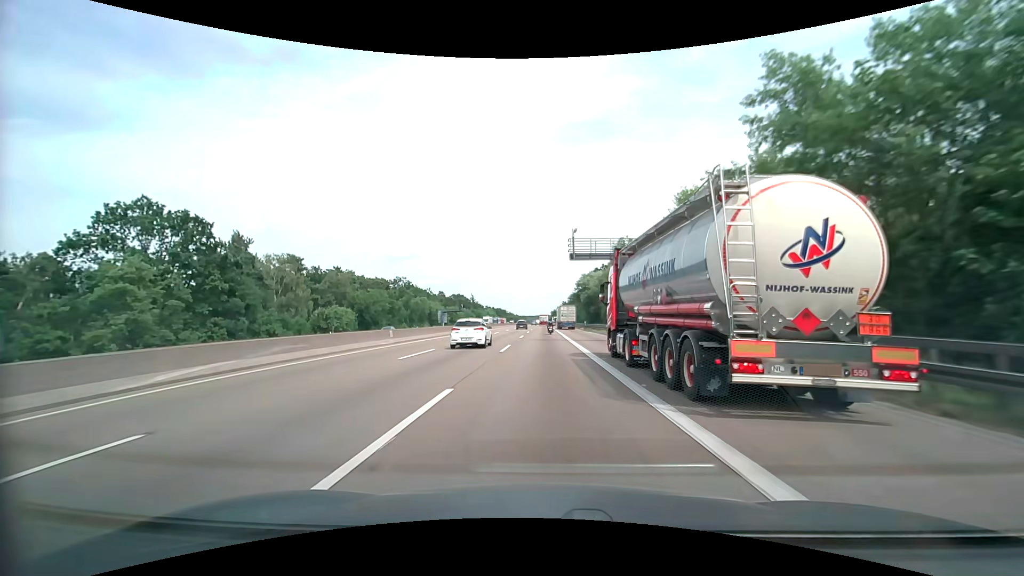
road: motorway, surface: asphalt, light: Day
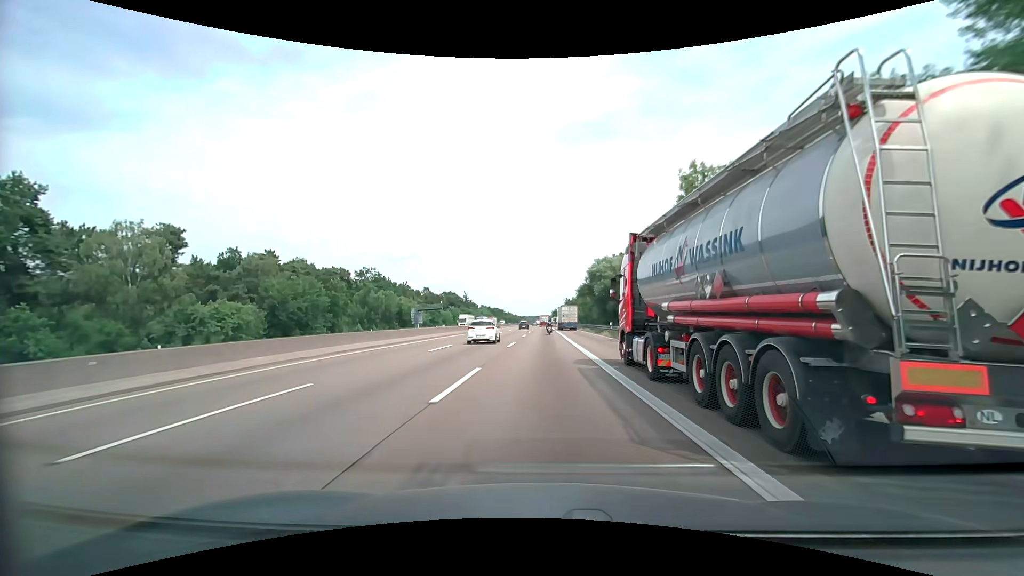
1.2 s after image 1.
(0.0, +31.0) m; 0°
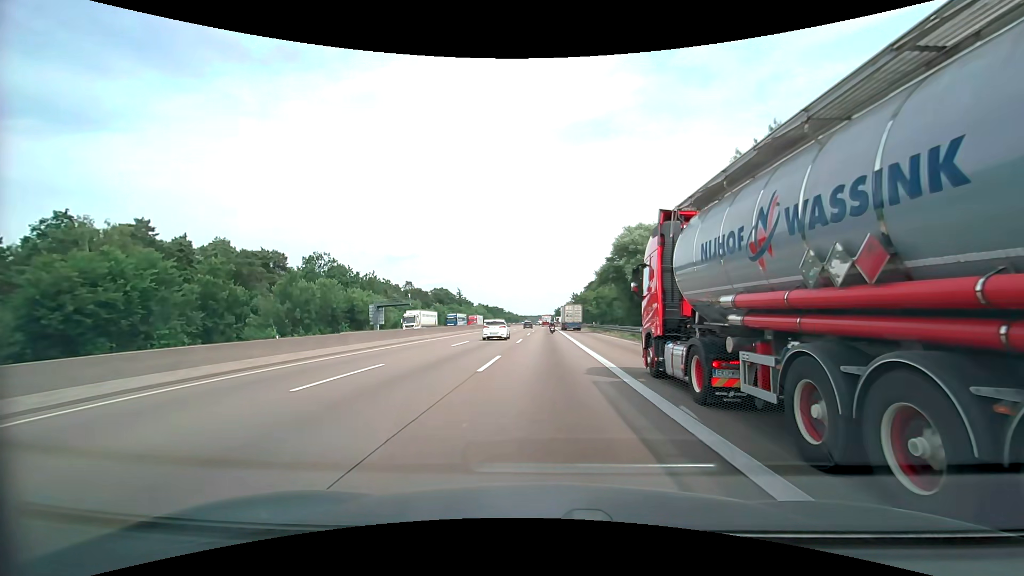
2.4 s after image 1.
(-0.3, +31.0) m; -1°
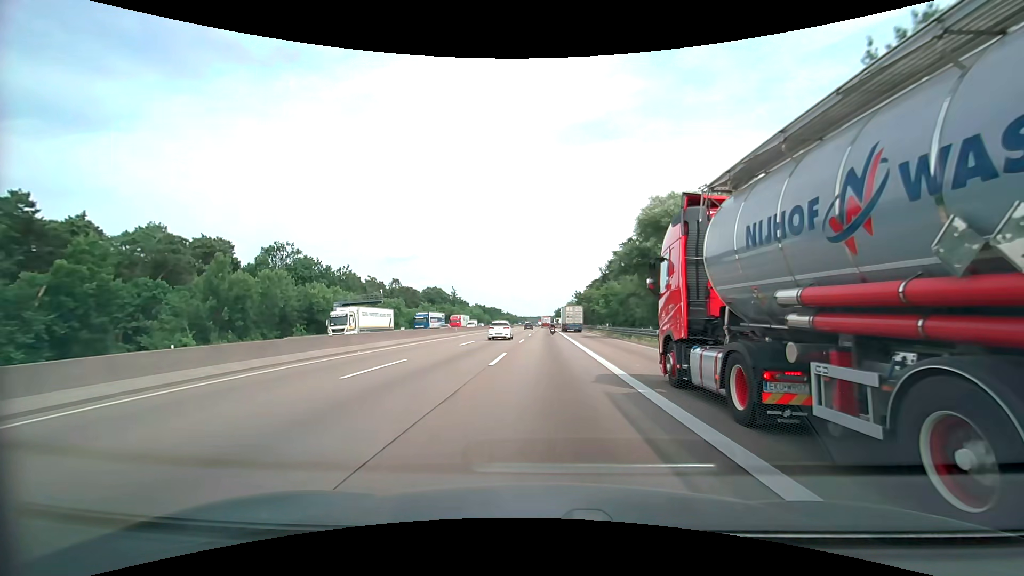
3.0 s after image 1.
(+0.1, +15.5) m; 0°
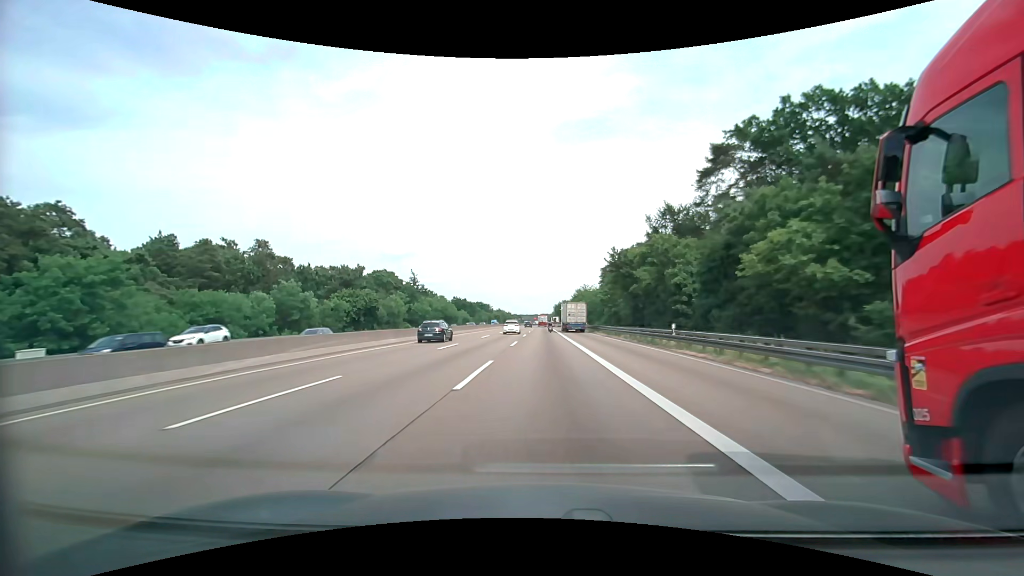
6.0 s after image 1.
(0.0, +77.6) m; 0°
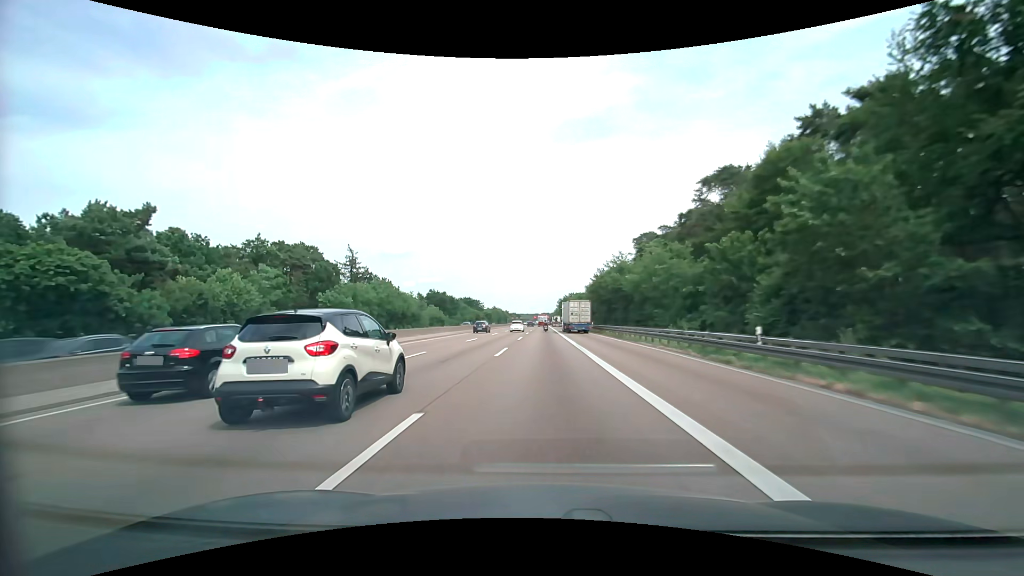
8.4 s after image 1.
(+0.1, +62.1) m; 0°
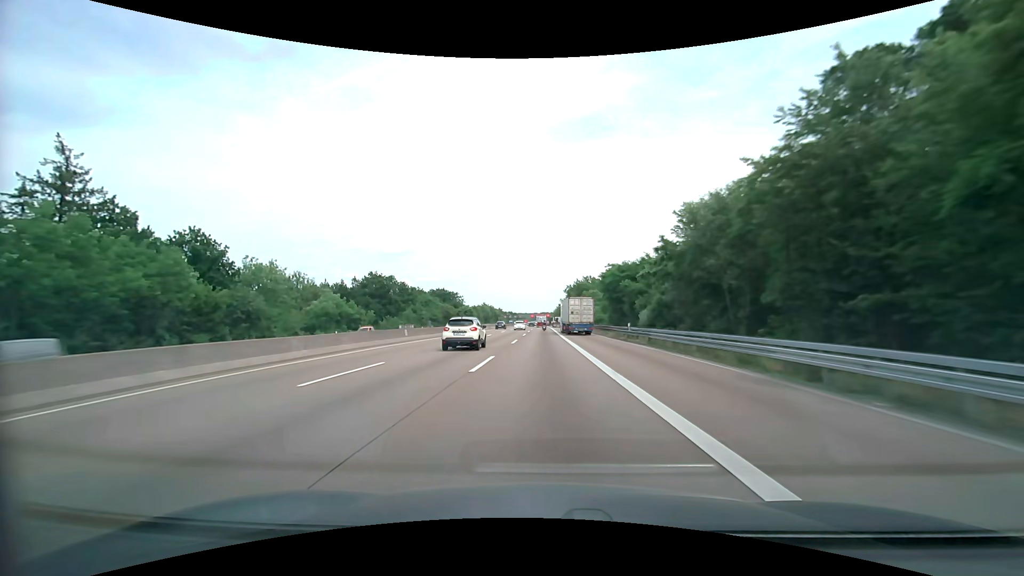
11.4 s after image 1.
(-0.1, +77.5) m; 0°
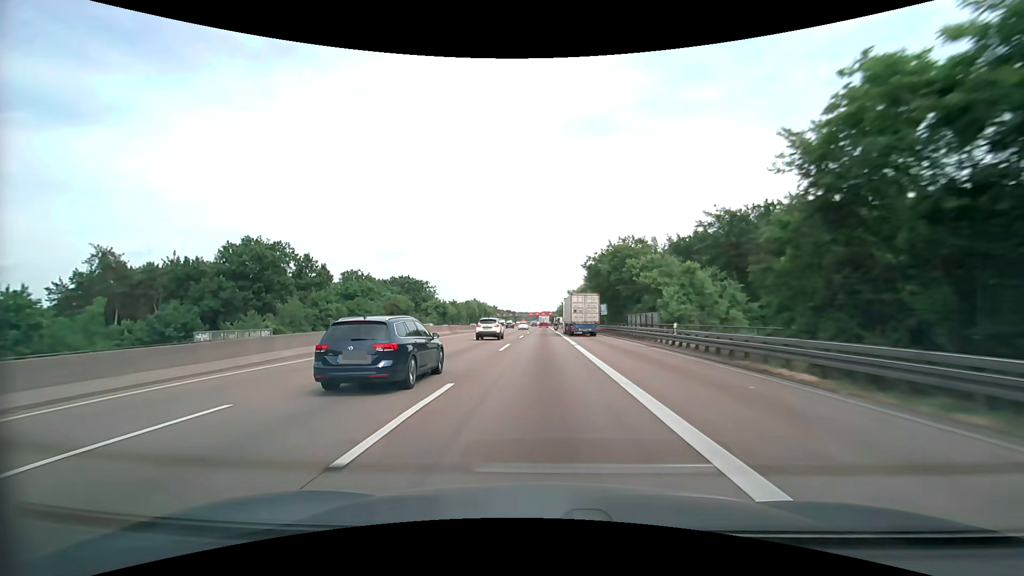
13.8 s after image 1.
(+0.1, +62.3) m; 0°
(0, +10) (0, +20) (0, +30) (0, +40) (0, +50) (0, +60) (0, +70) (0, +80) (-1, +90) (-1, +100) m
